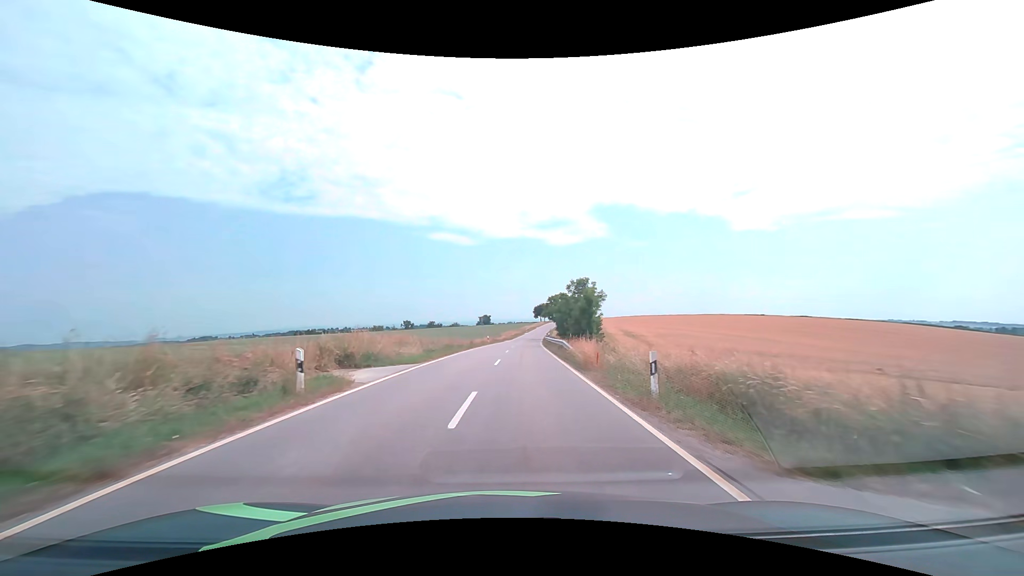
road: tertiary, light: Day
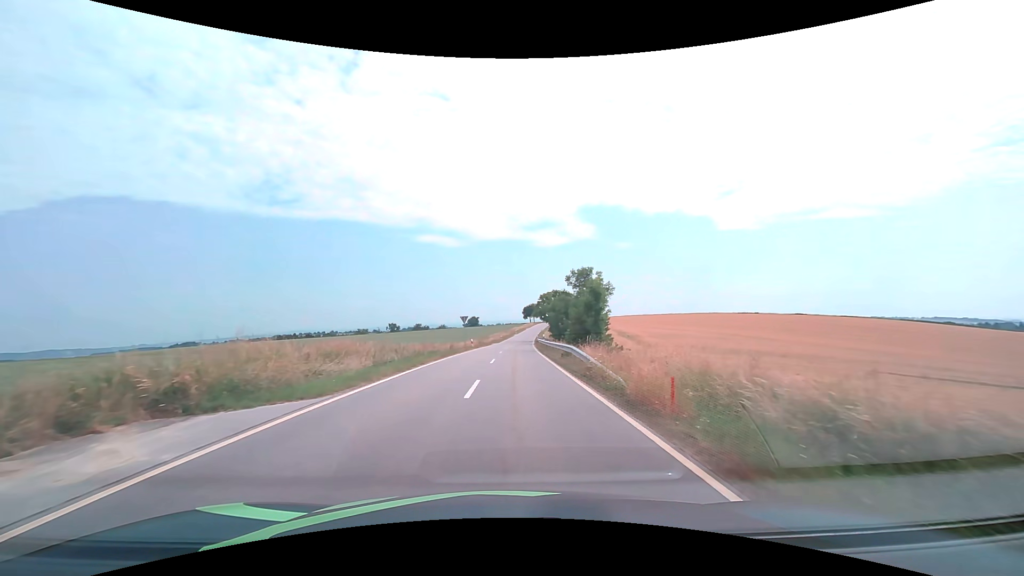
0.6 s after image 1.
(+0.1, +8.9) m; +1°
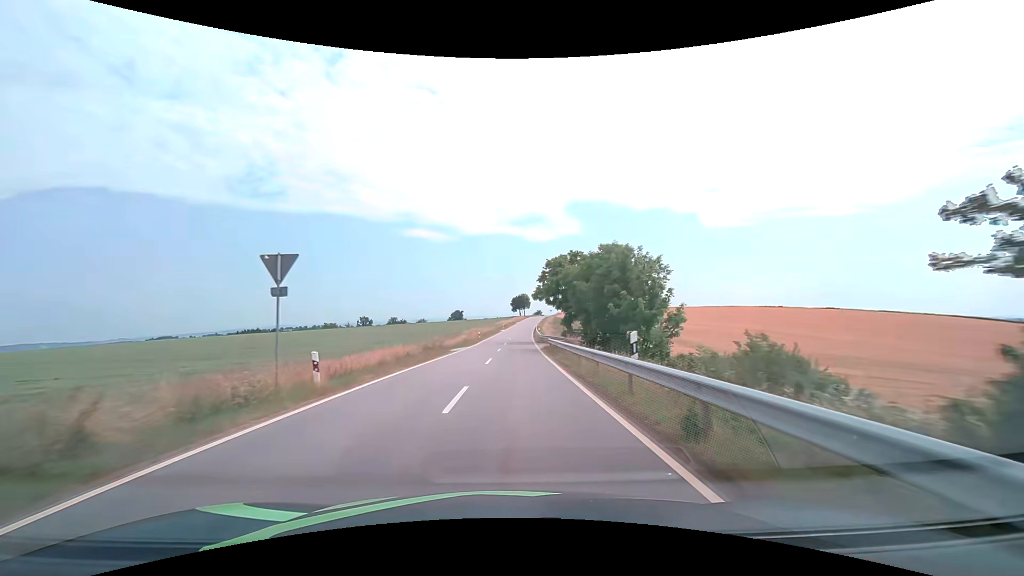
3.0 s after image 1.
(+0.4, +38.7) m; +1°
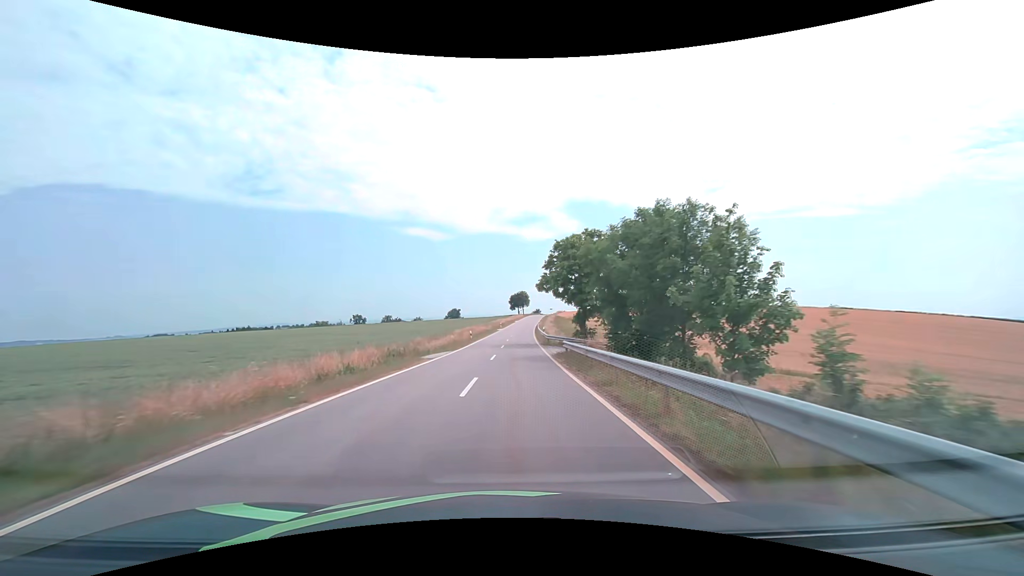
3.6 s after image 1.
(0.0, +10.3) m; 0°
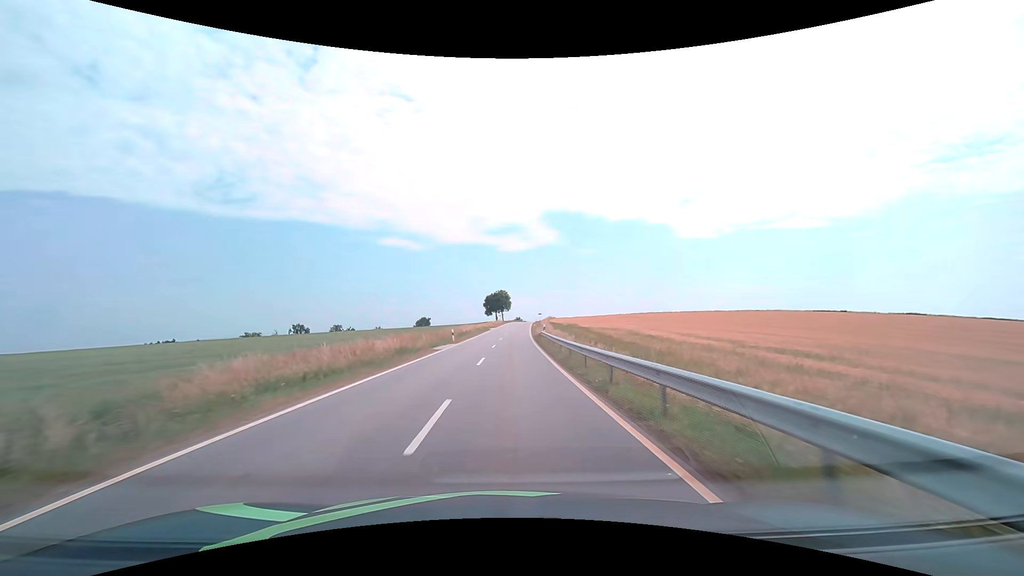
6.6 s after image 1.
(+1.3, +53.4) m; +3°
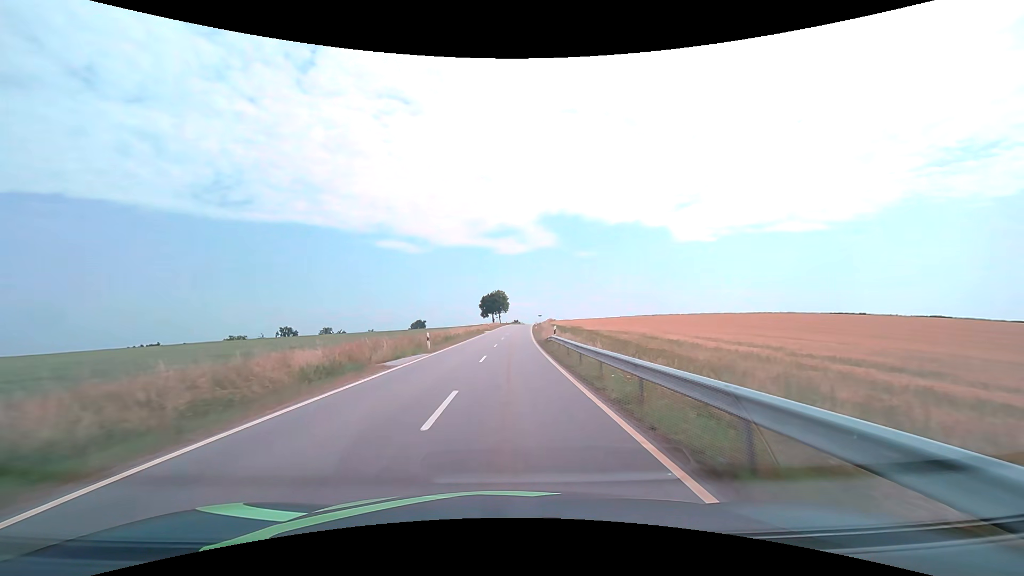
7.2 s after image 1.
(0.0, +10.9) m; 0°
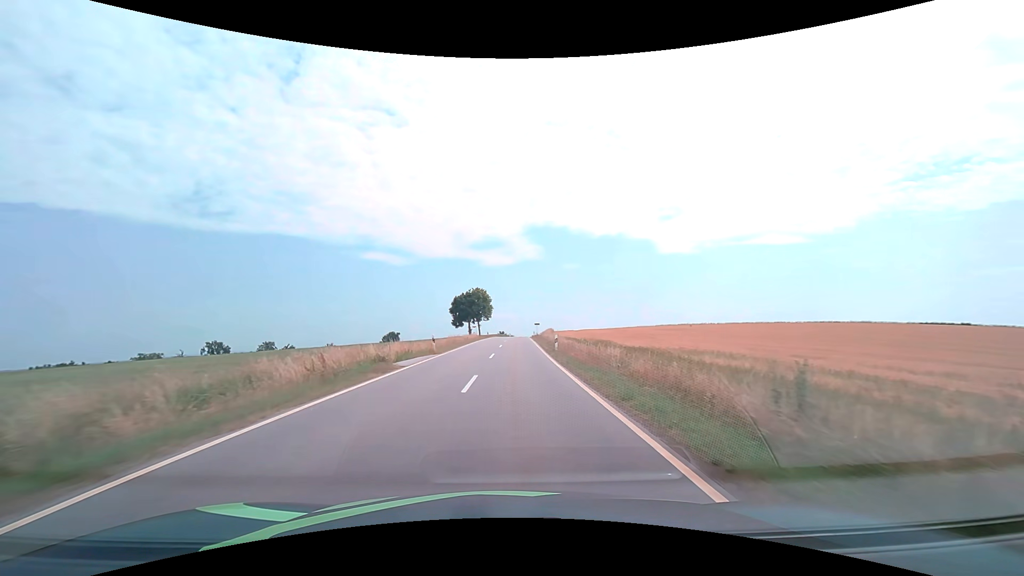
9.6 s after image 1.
(+0.6, +44.8) m; +2°
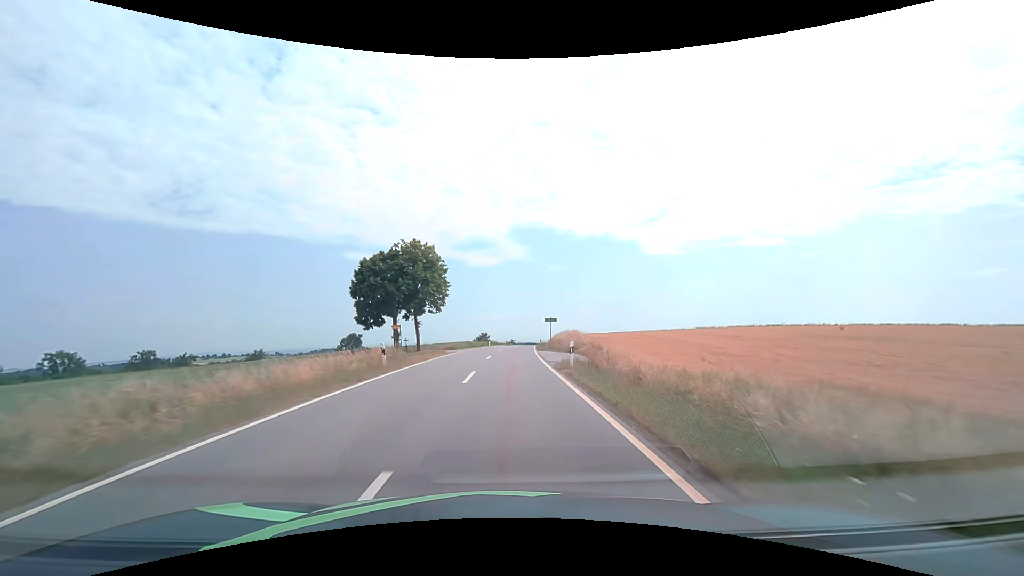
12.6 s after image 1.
(+1.1, +58.6) m; +2°
(0, +10) (0, +20) (0, +30) (+1, +40) (+1, +50) (+2, +60) (+2, +70) (+3, +80) (+4, +90) (+4, +100) m
